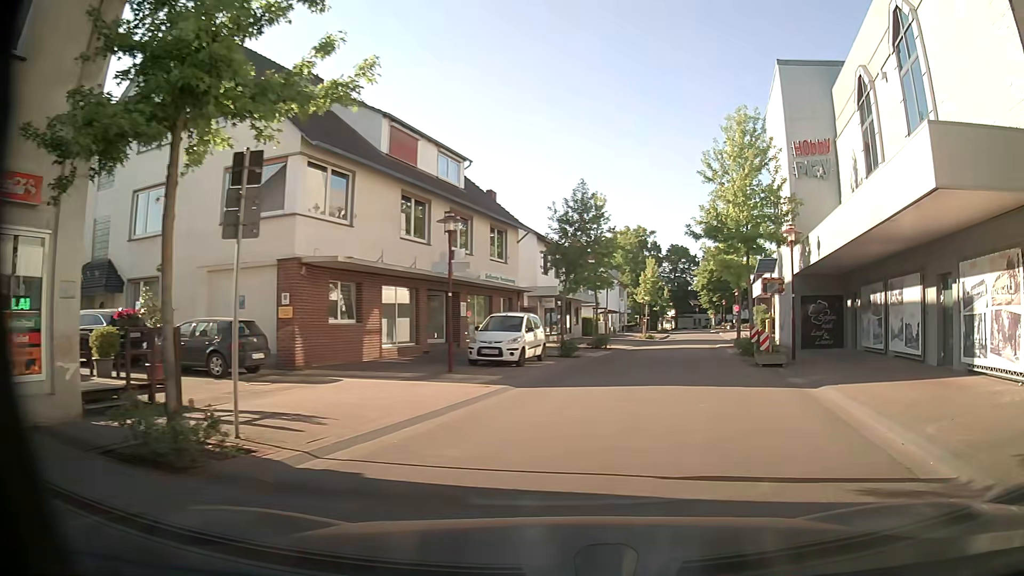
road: residential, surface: asphalt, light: Day
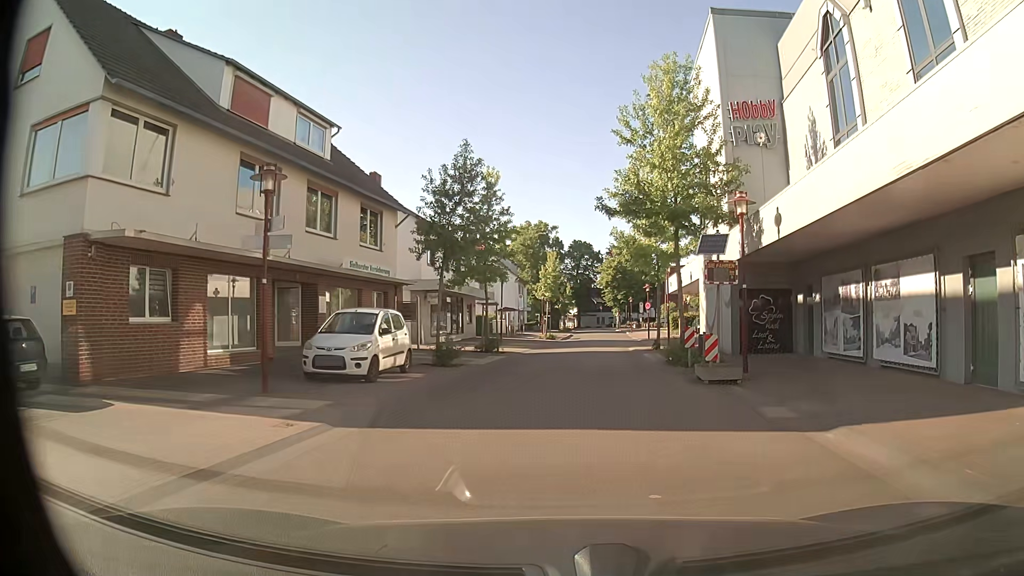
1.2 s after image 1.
(+0.6, +5.6) m; +8°
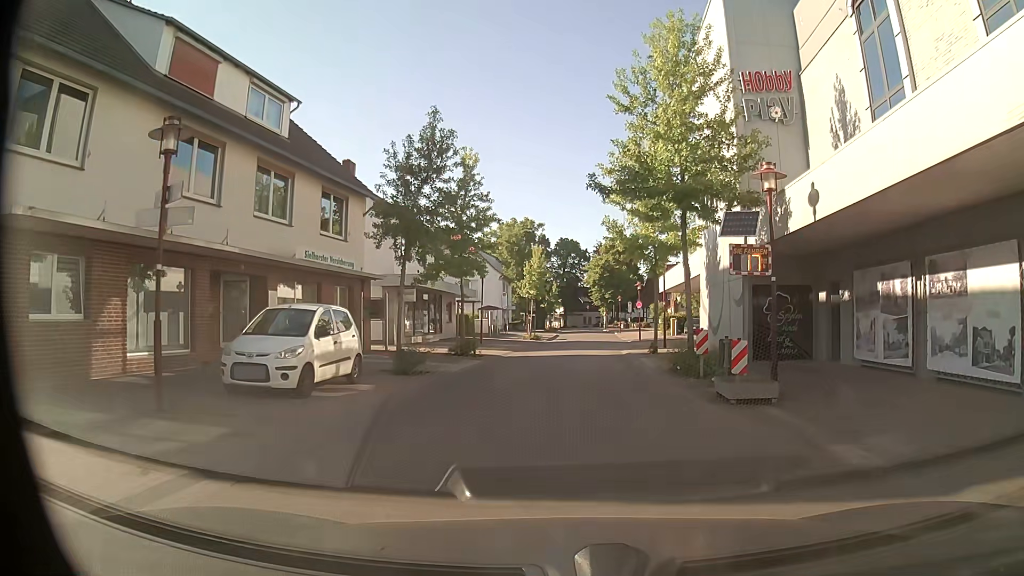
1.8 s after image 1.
(+0.1, +3.2) m; +2°
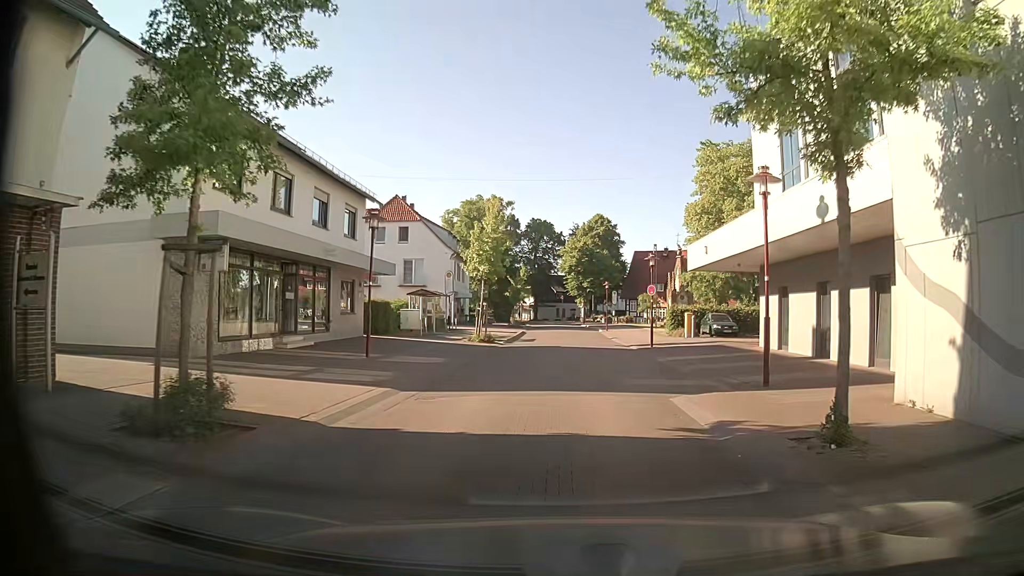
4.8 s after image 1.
(+0.4, +18.1) m; +2°
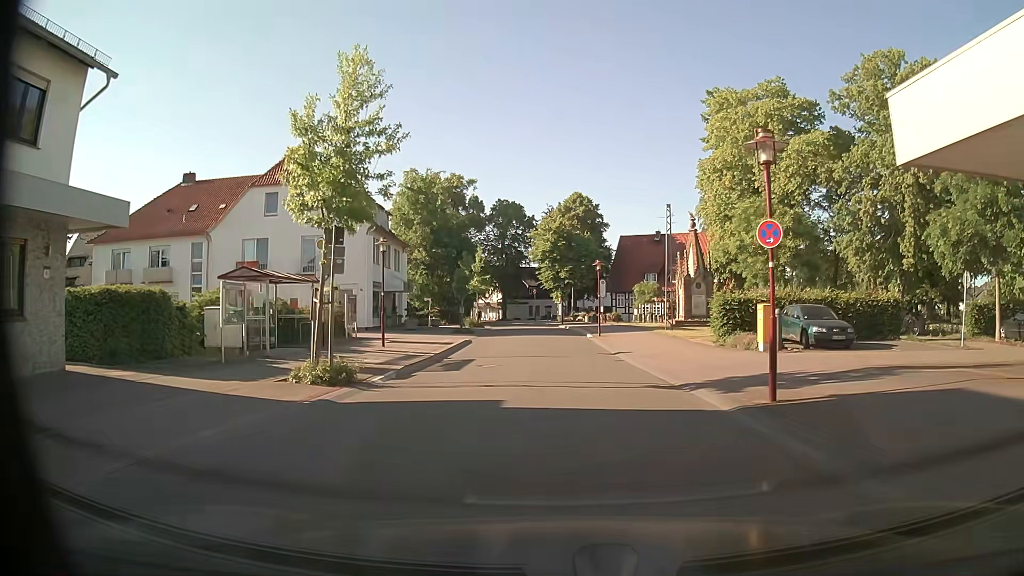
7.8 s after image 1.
(+0.7, +20.1) m; +2°
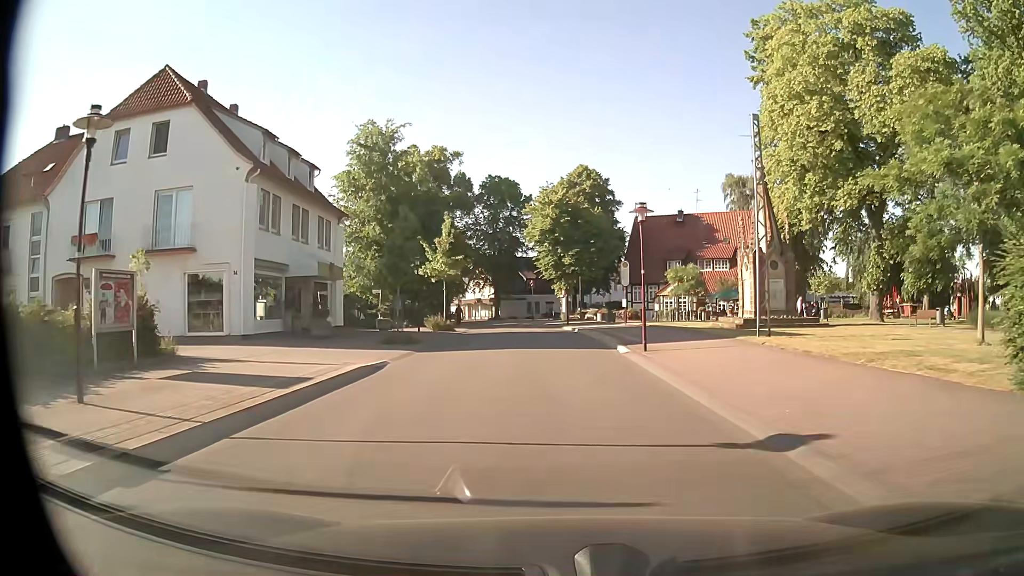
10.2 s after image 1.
(+0.1, +17.9) m; 0°
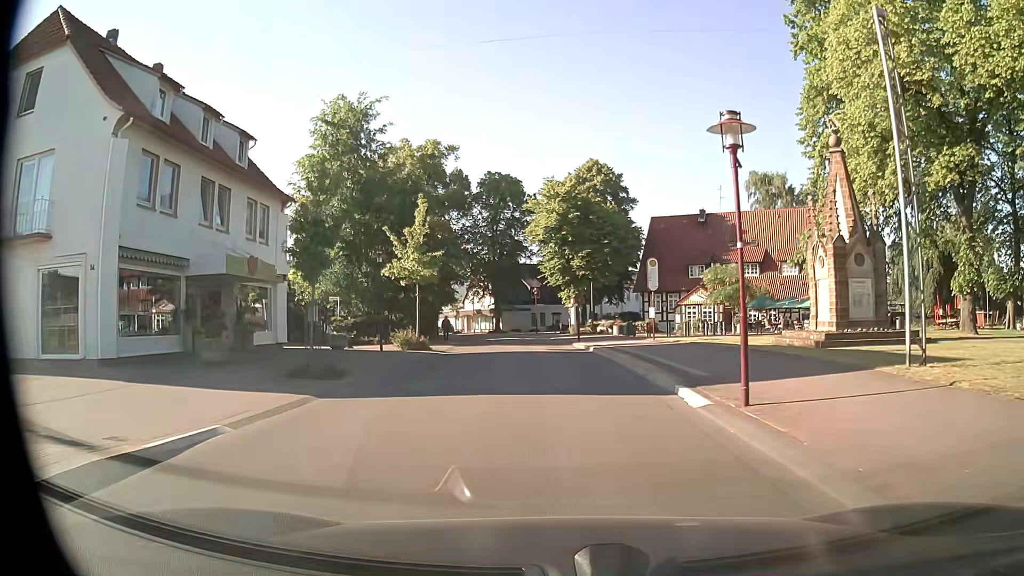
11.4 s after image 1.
(0.0, +9.6) m; -1°
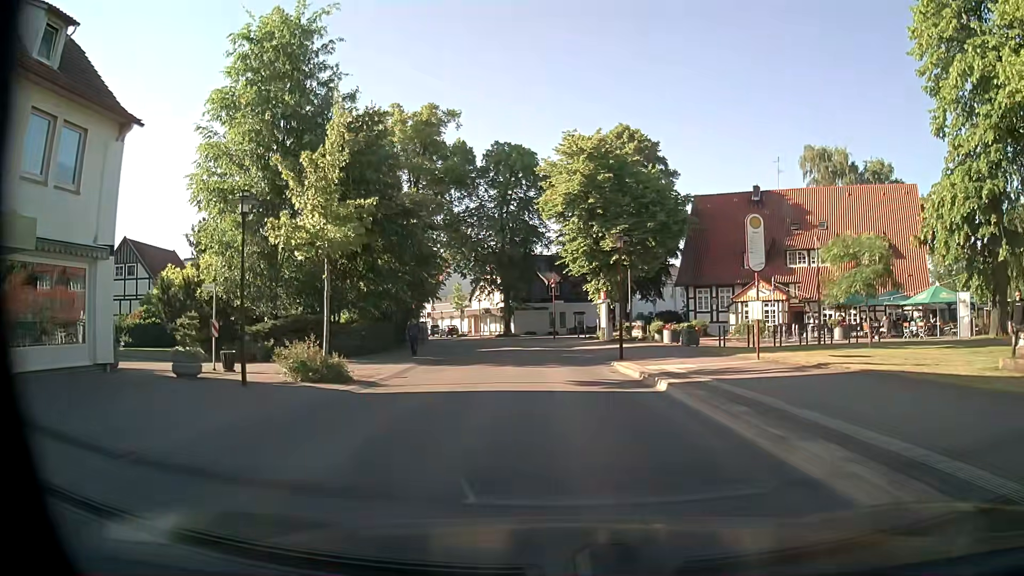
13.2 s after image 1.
(-0.2, +14.4) m; -2°
(0, +10) (0, +20) (-1, +30) (-2, +40) (-3, +50) (-5, +60) (-8, +69) (-13, +78) (-18, +87) (-22, +96) m
